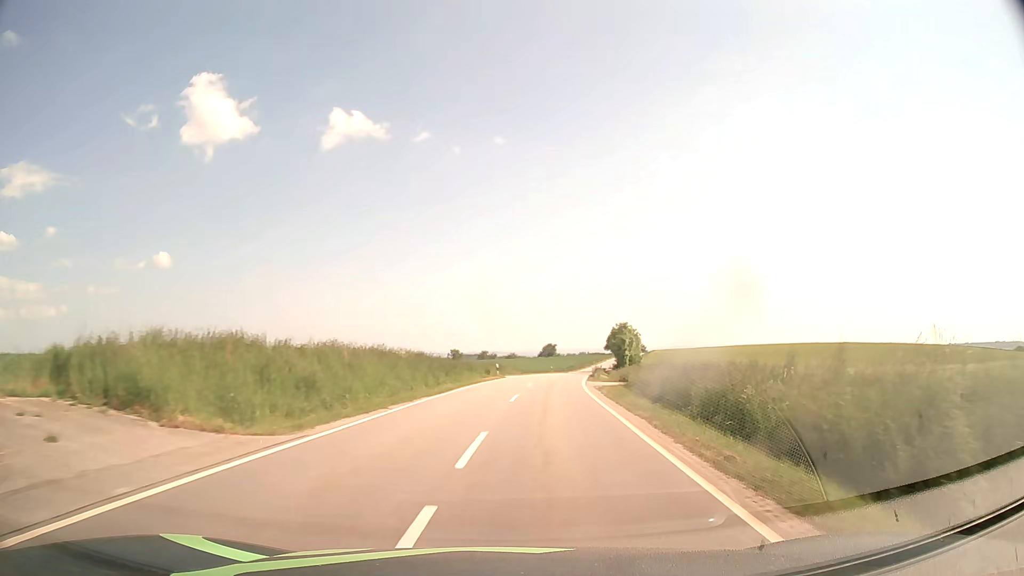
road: tertiary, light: Day
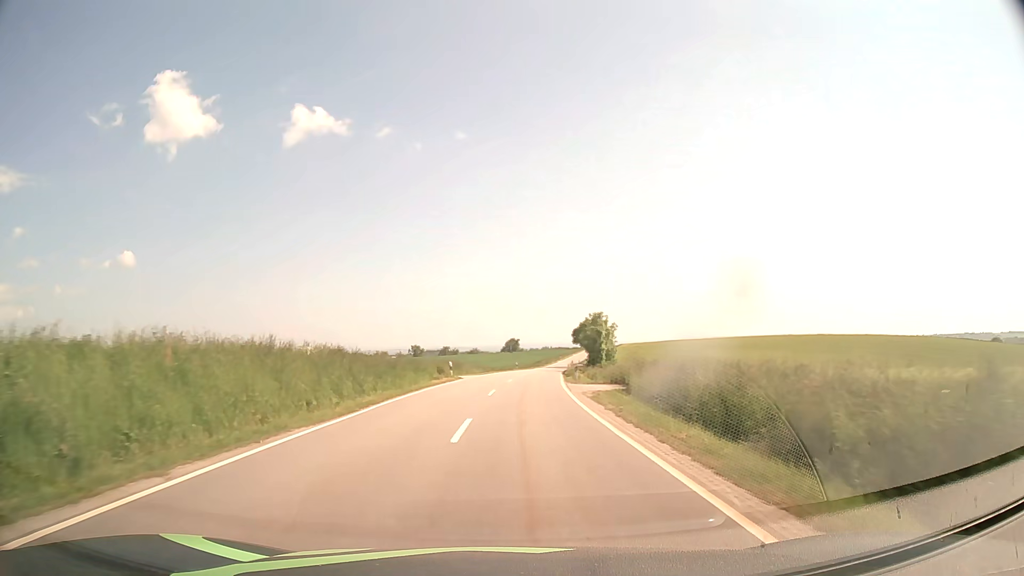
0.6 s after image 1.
(+0.4, +10.4) m; +3°
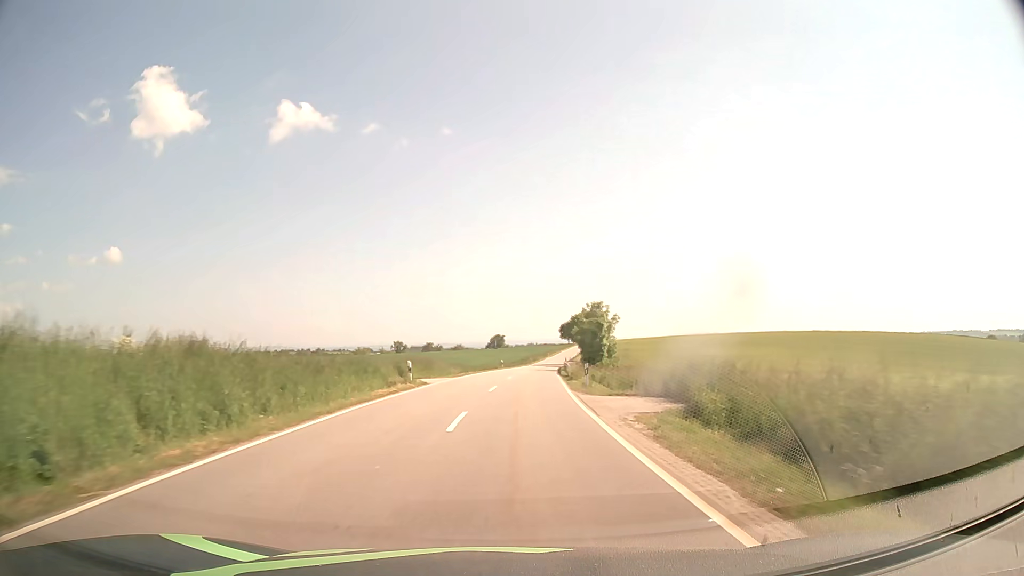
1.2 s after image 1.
(+0.1, +11.3) m; +1°
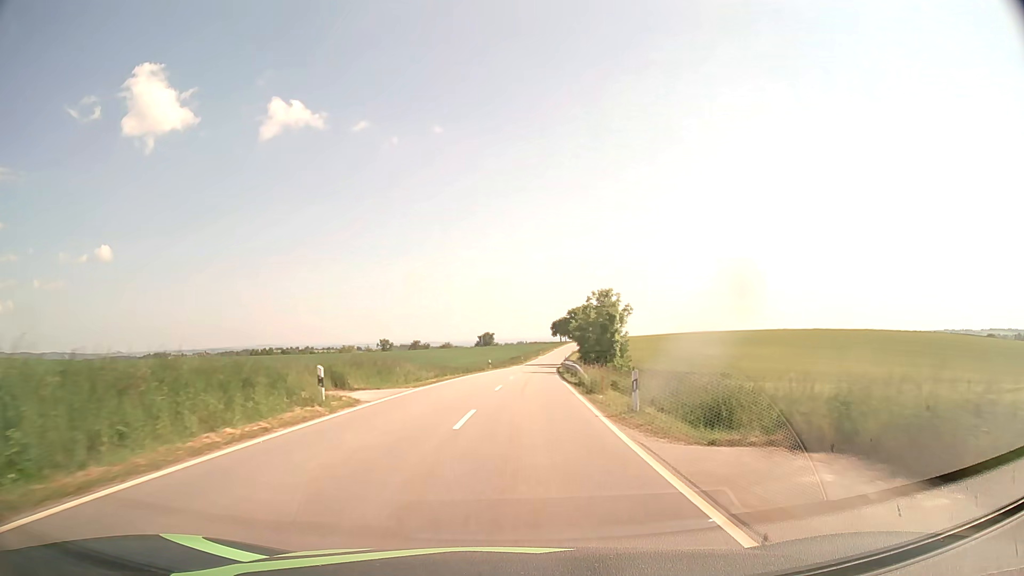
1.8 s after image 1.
(+0.1, +12.1) m; +1°
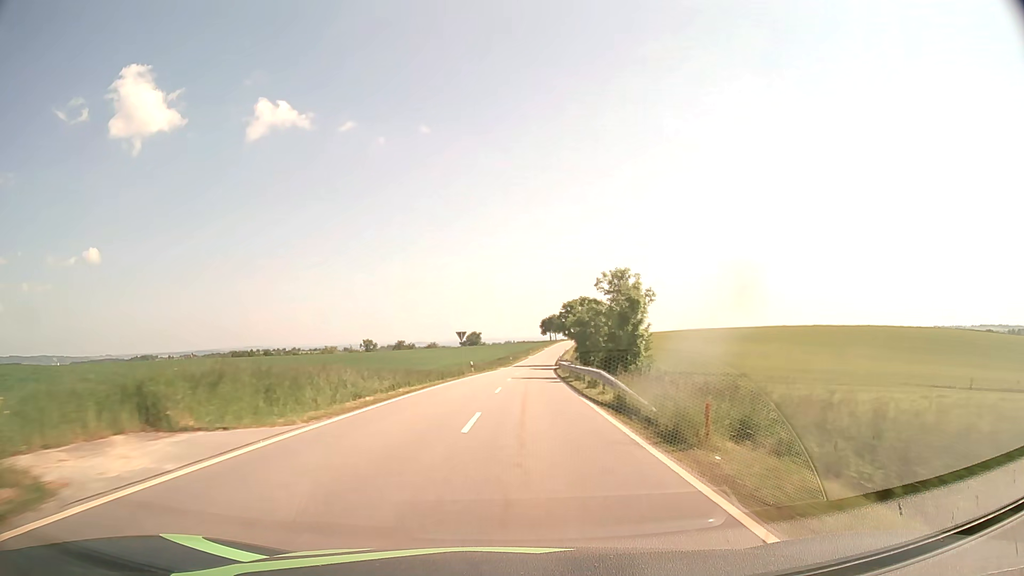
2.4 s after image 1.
(+0.1, +12.9) m; +1°
